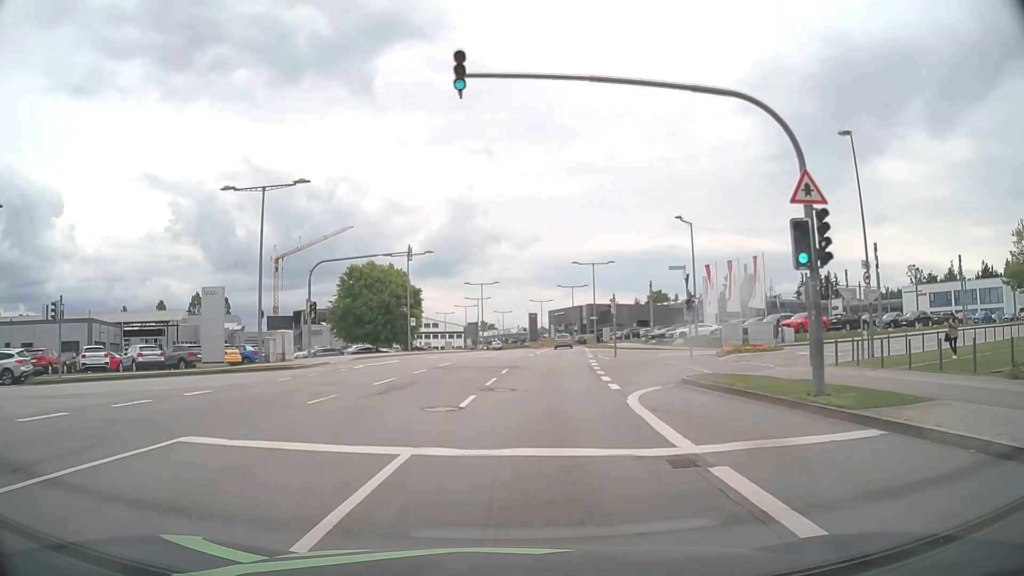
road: secondary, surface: asphalt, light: Day
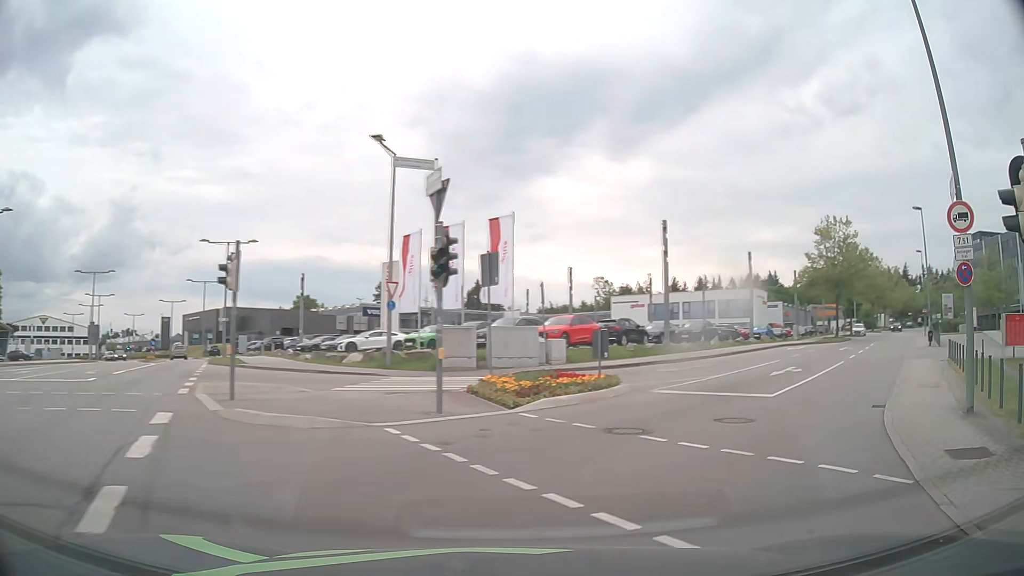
(+2.8, +21.4) m; +28°
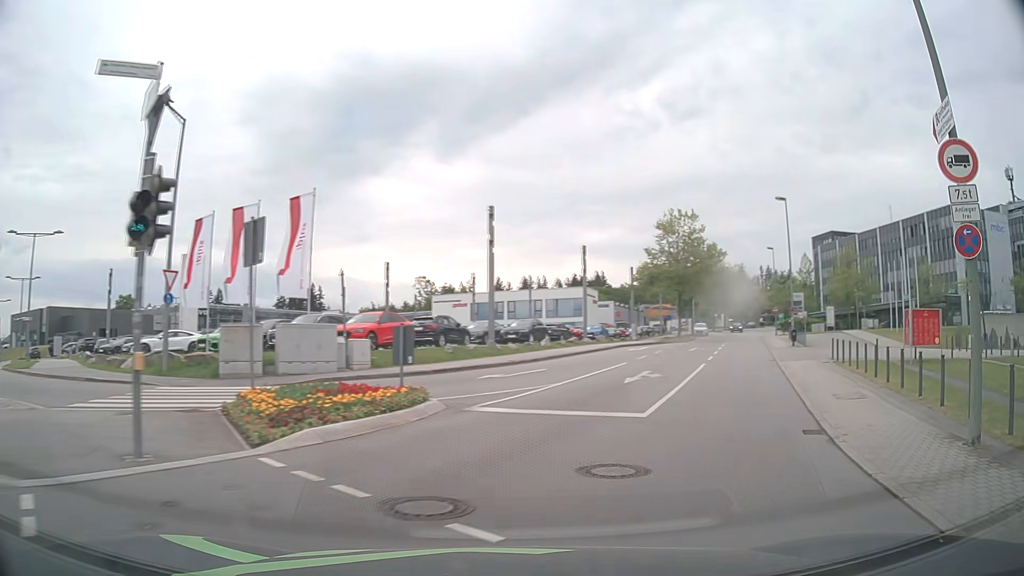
(+0.6, +4.6) m; +16°
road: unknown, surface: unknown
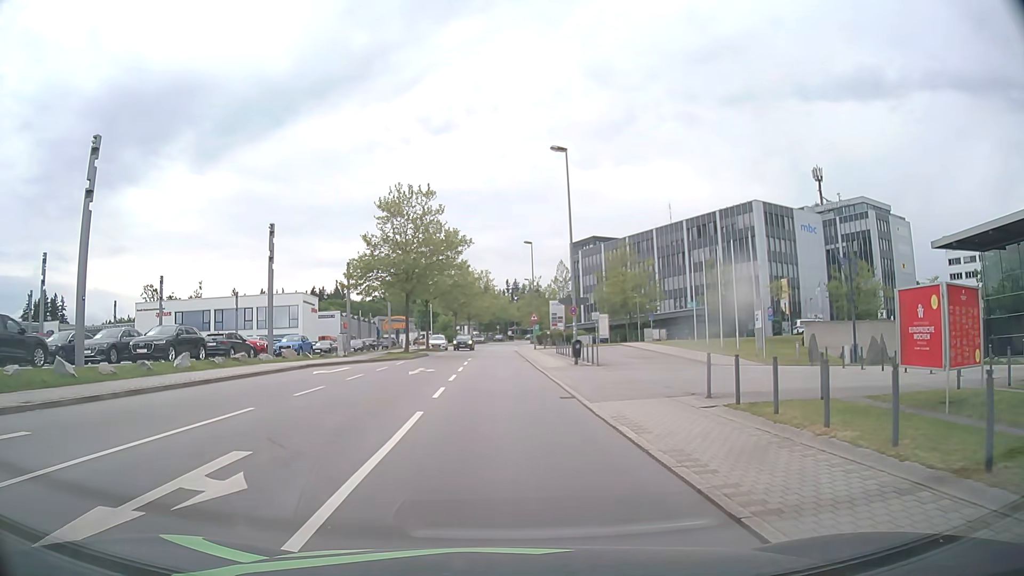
(+4.2, +14.8) m; +22°
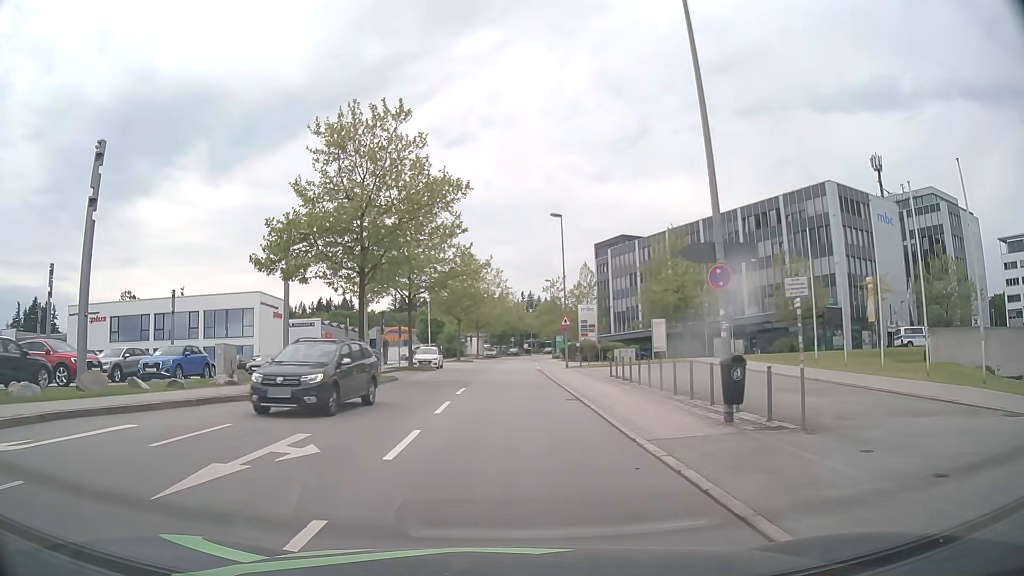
(-0.3, +19.8) m; -1°
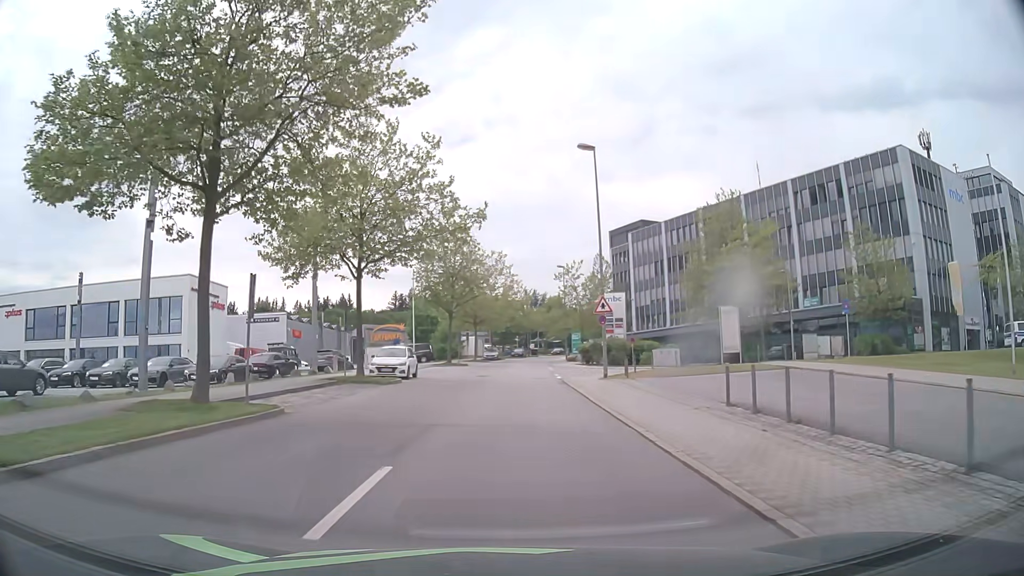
(-0.1, +15.8) m; 0°
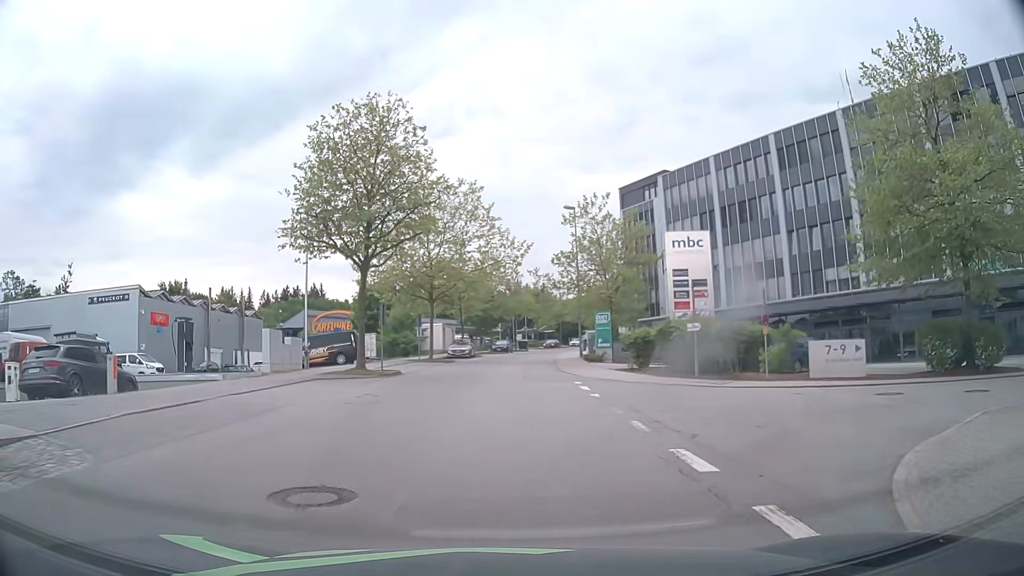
(+0.2, +28.6) m; +1°
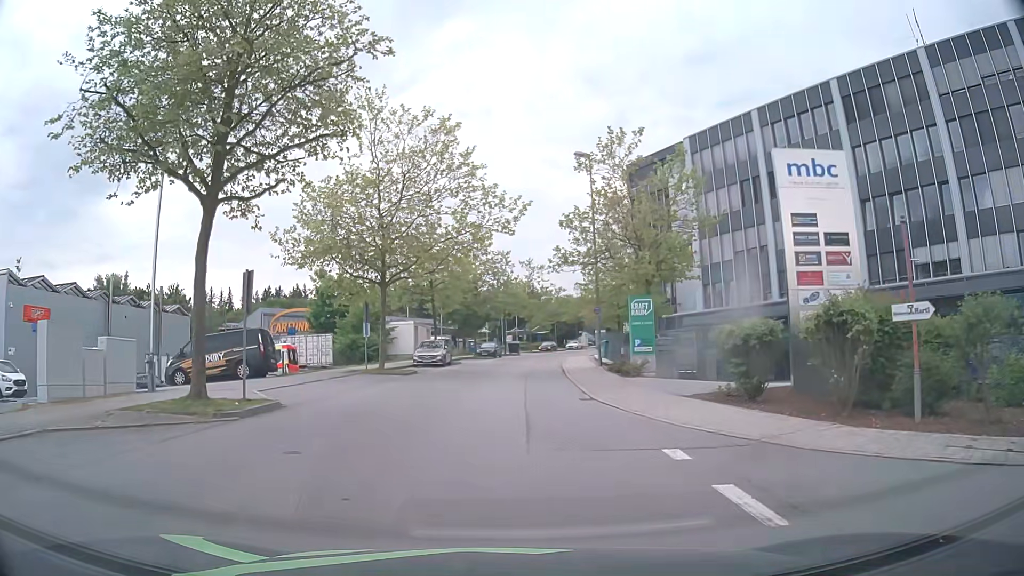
(+0.2, +13.7) m; +1°
